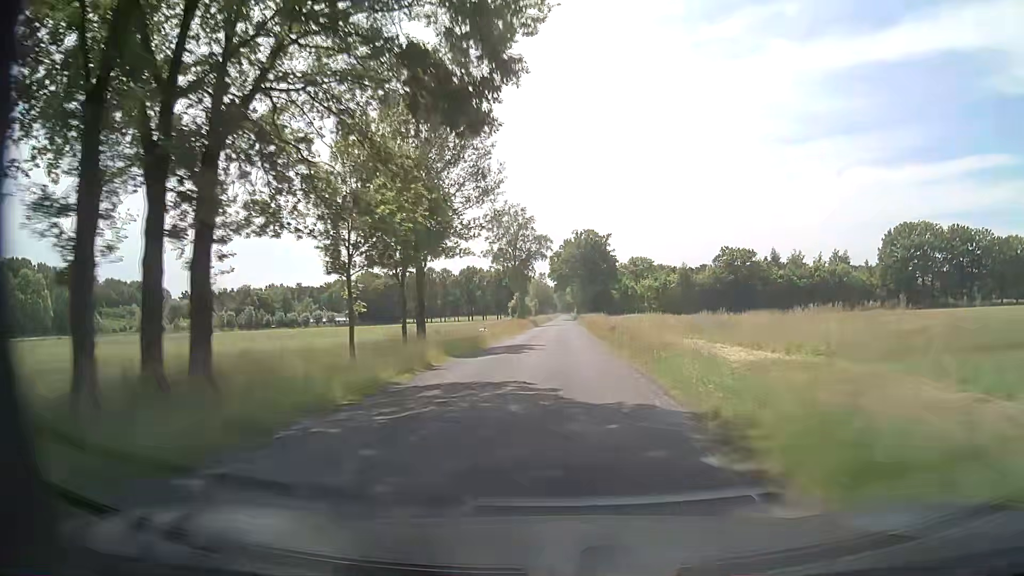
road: secondary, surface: asphalt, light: Day
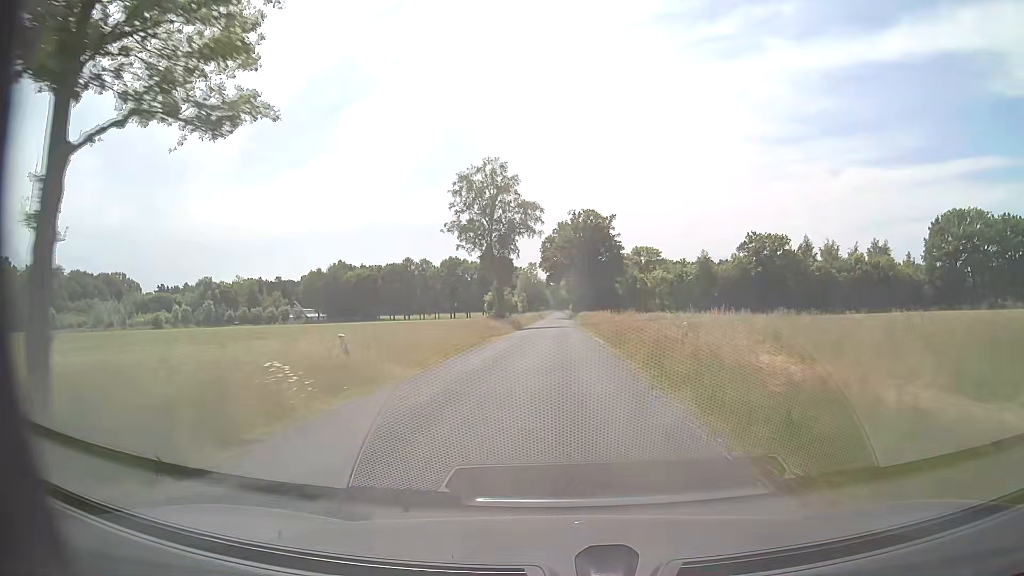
(0.0, +25.7) m; +1°
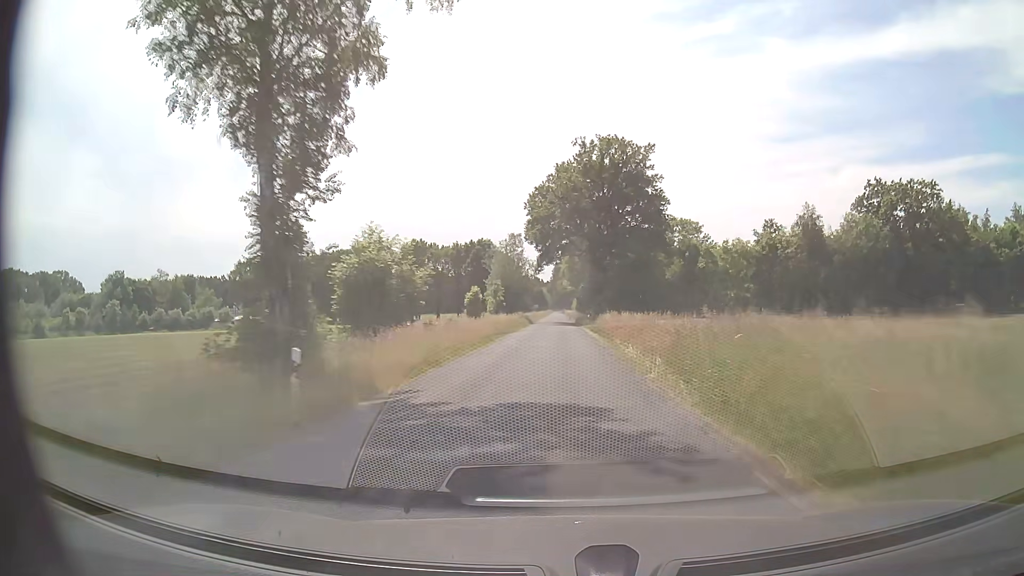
(-0.2, +52.2) m; 0°
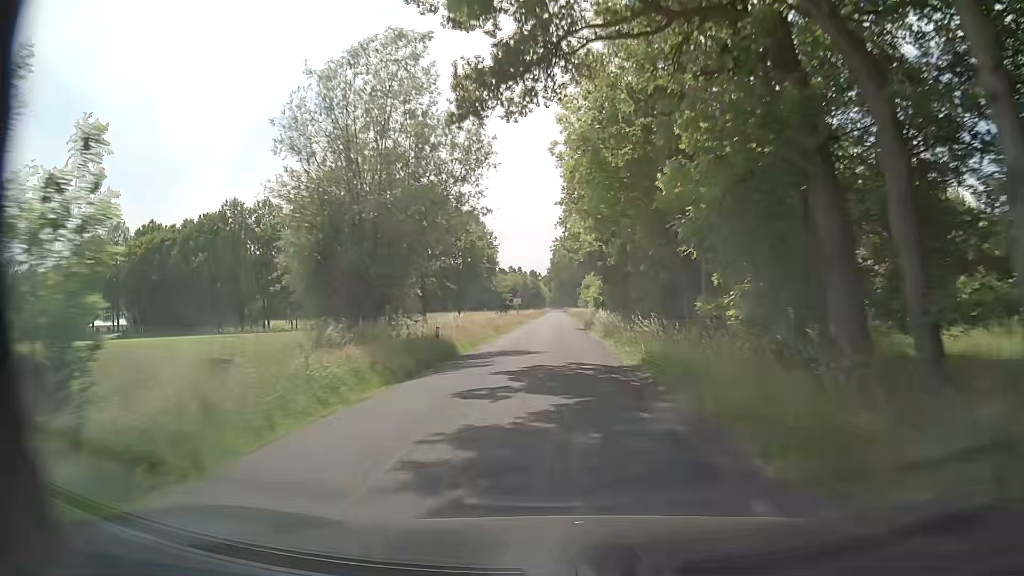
(+0.3, +66.0) m; 0°
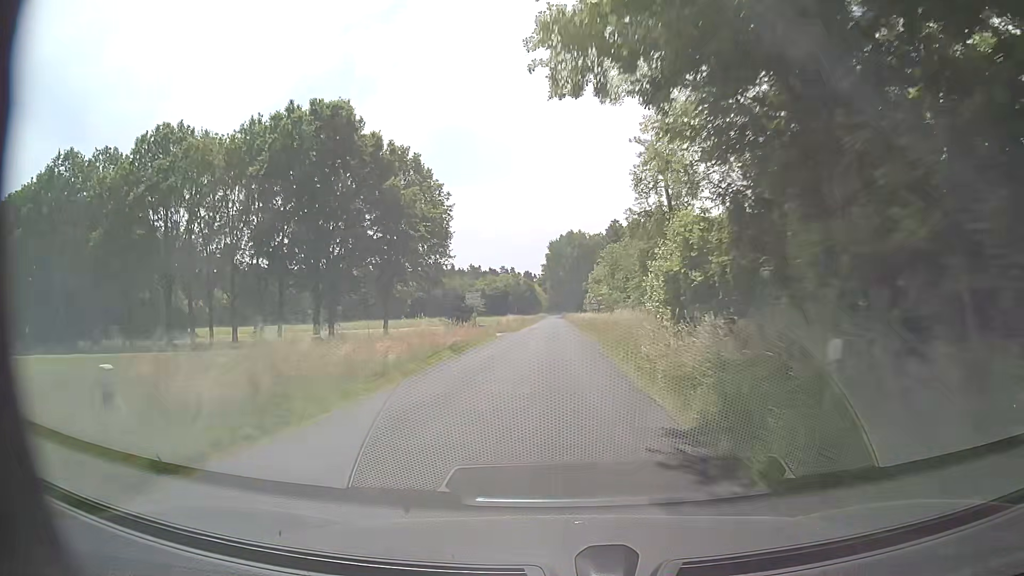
(+0.1, +39.4) m; 0°
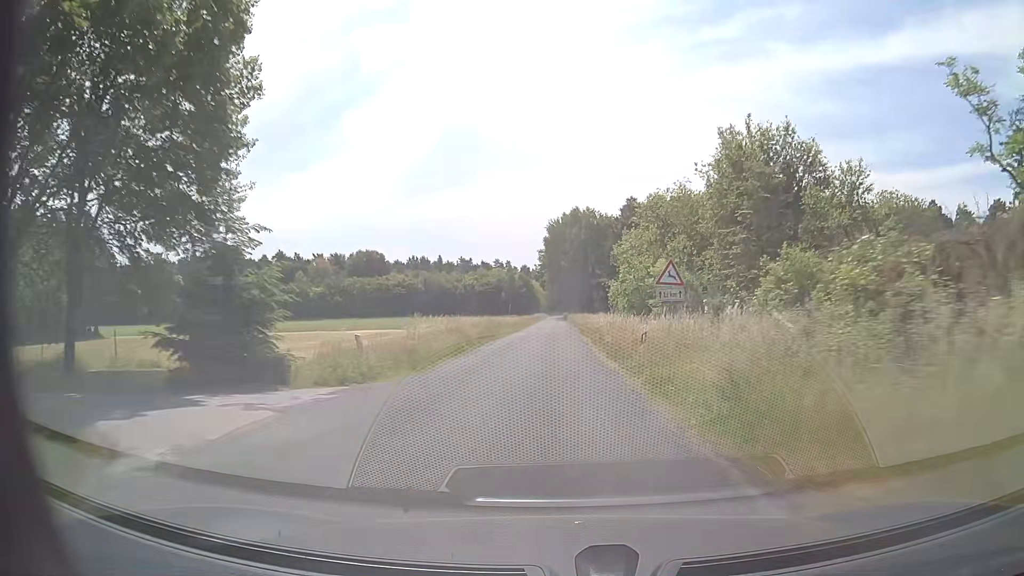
(+0.3, +39.2) m; 0°
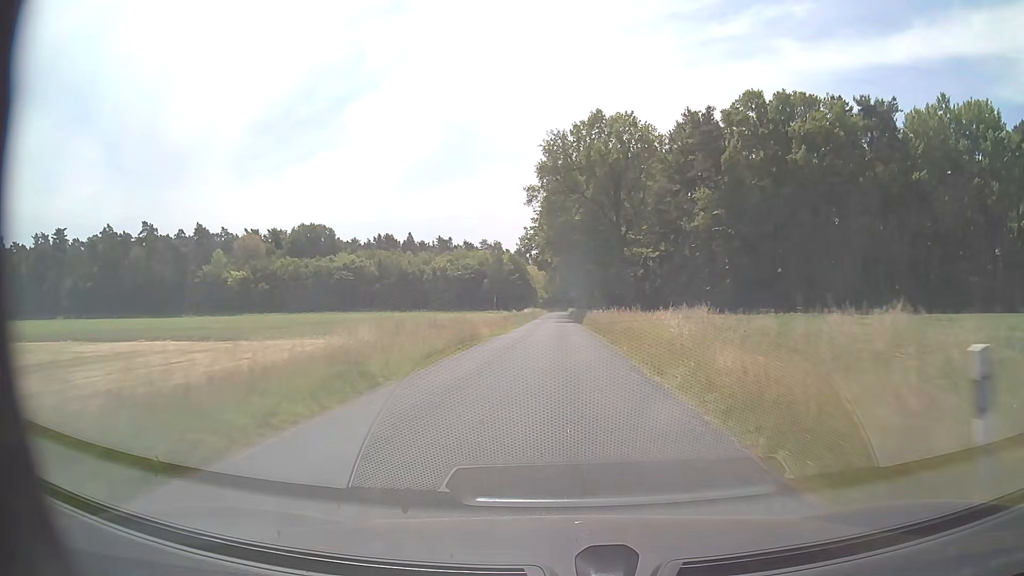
(-0.2, +64.6) m; 0°
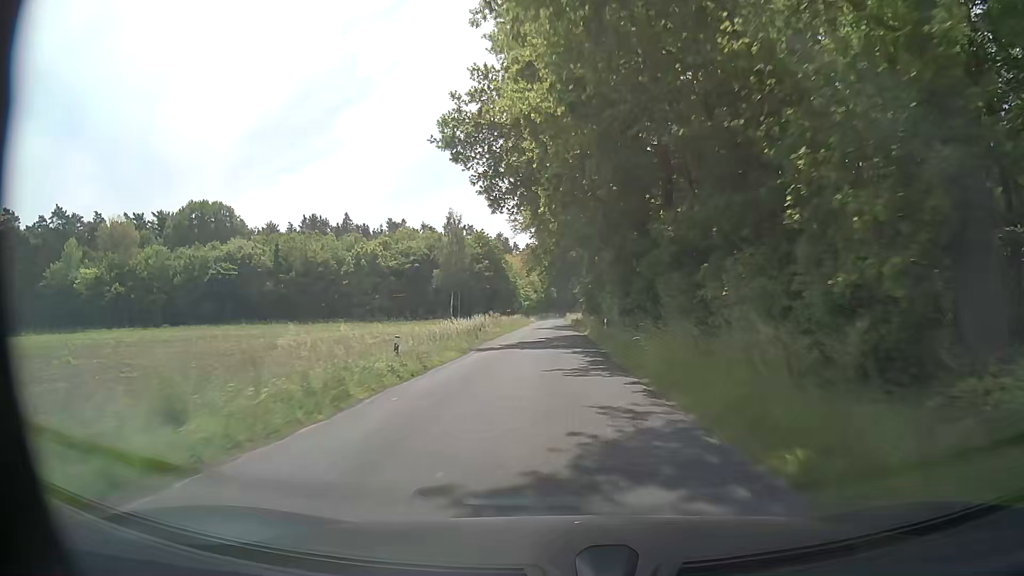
(+0.1, +63.2) m; 0°
(0, +10) (0, +20) (0, +30) (0, +40) (0, +50) (0, +60) (0, +70) (0, +80) (0, +90) (0, +100) m
